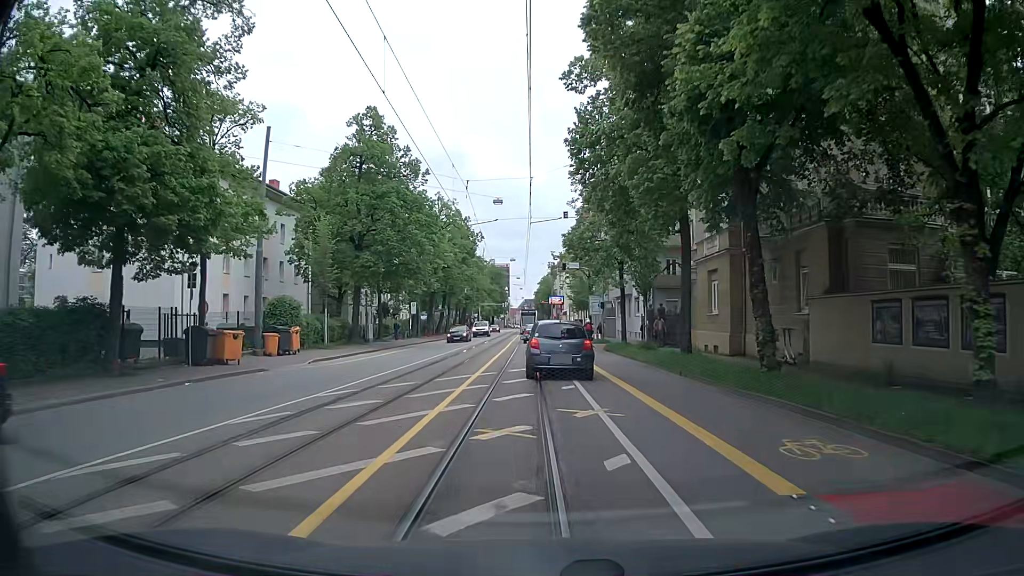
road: tertiary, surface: asphalt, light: Day
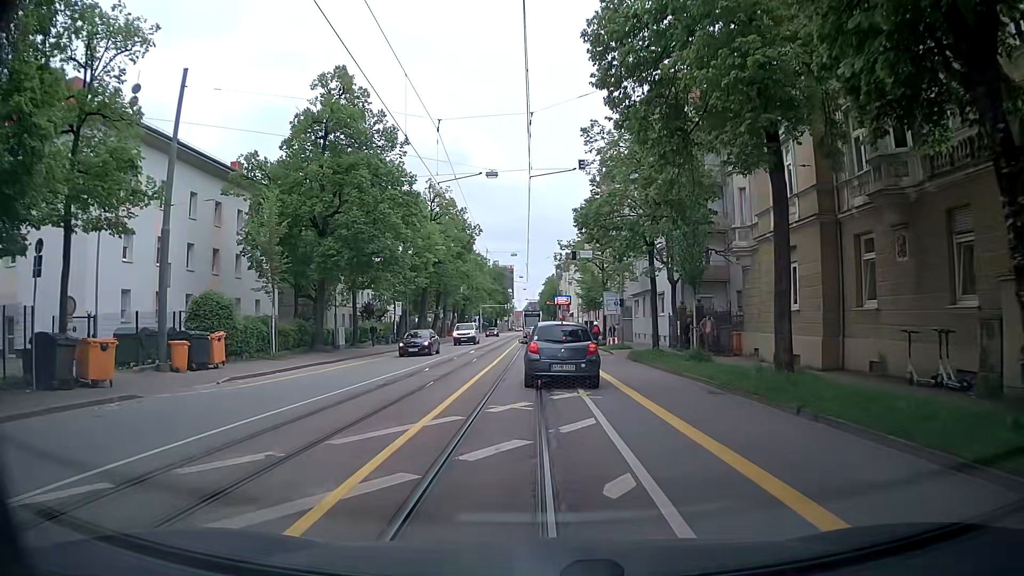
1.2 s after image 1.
(0.0, +9.1) m; -1°
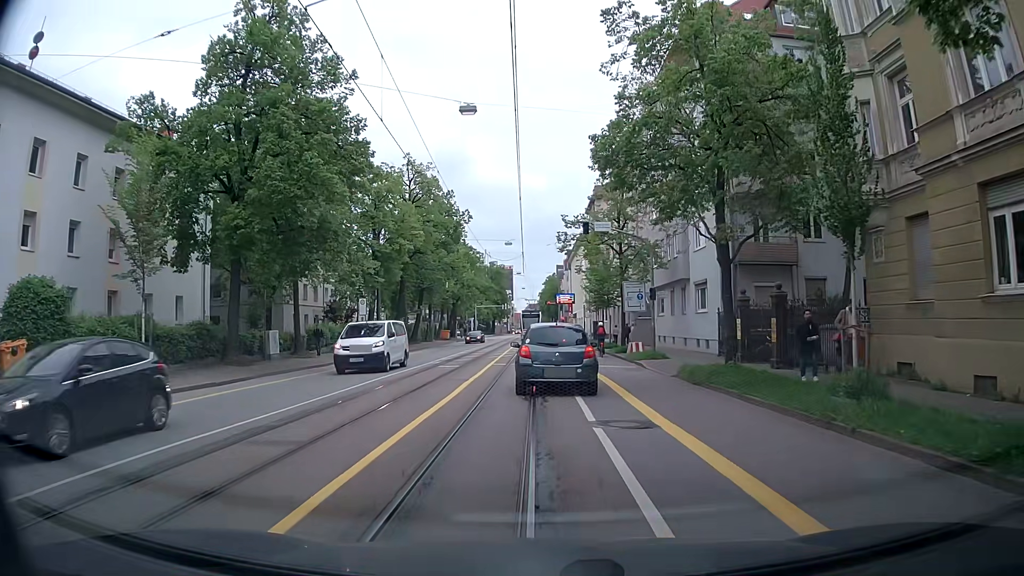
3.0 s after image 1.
(+0.2, +11.5) m; +1°
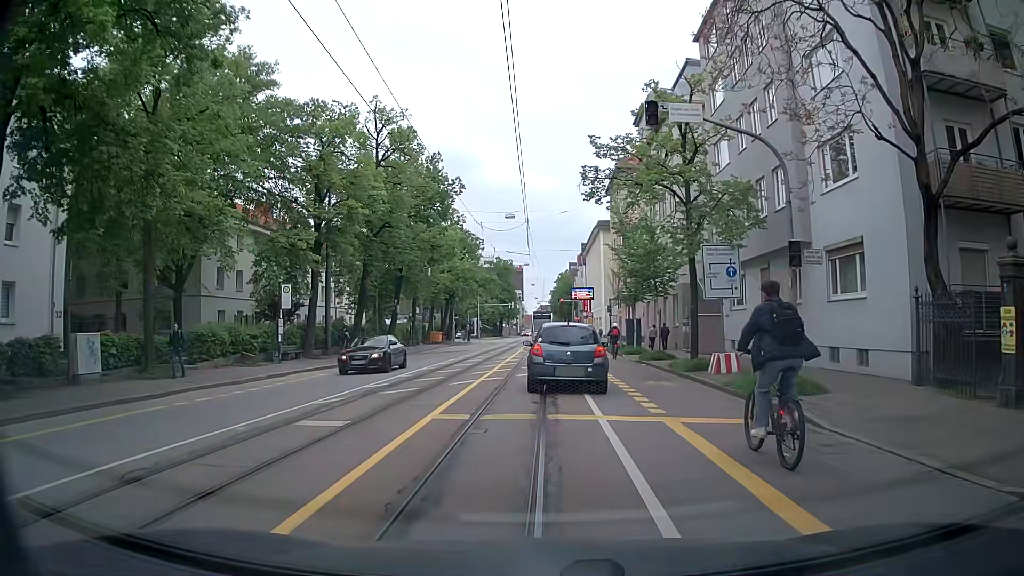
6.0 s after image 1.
(-0.2, +15.8) m; -1°
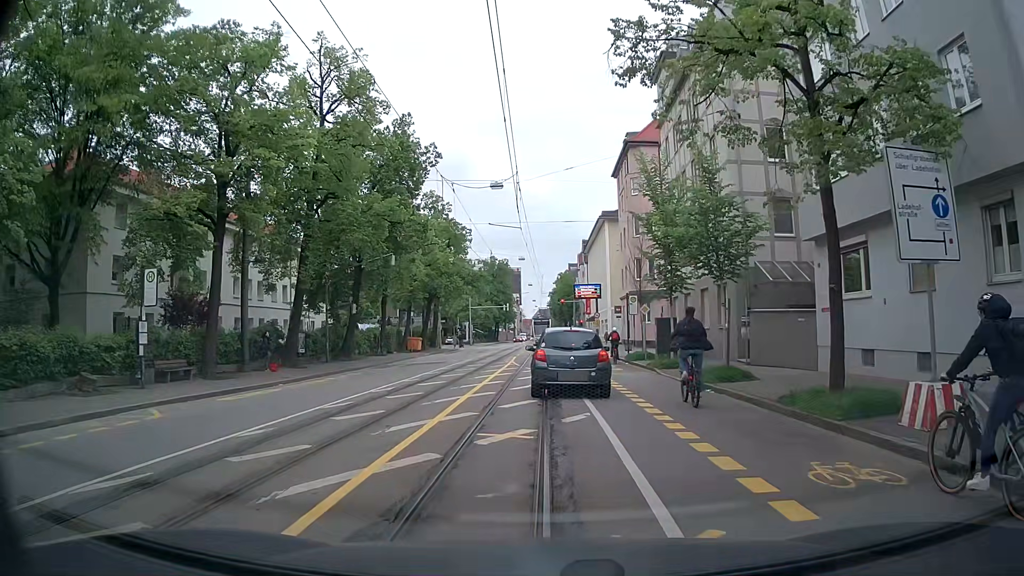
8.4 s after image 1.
(0.0, +11.5) m; +1°
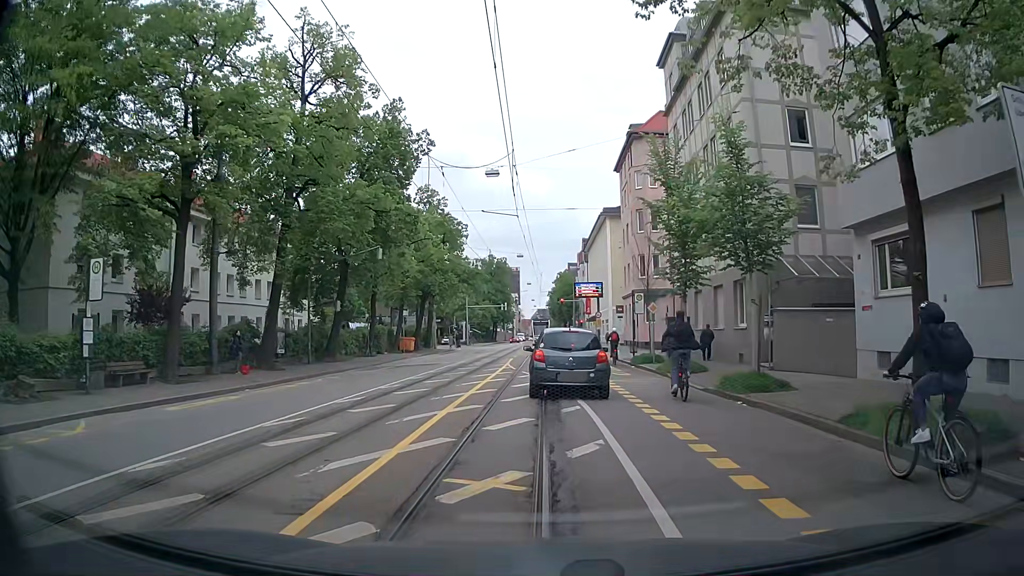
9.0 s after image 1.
(-0.1, +2.9) m; 0°
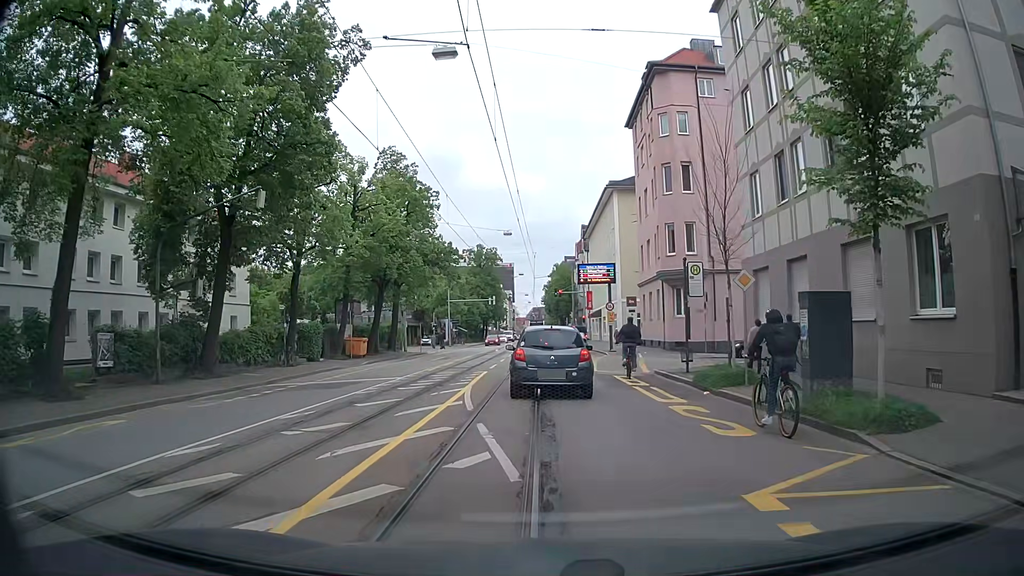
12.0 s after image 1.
(-0.3, +14.9) m; -1°
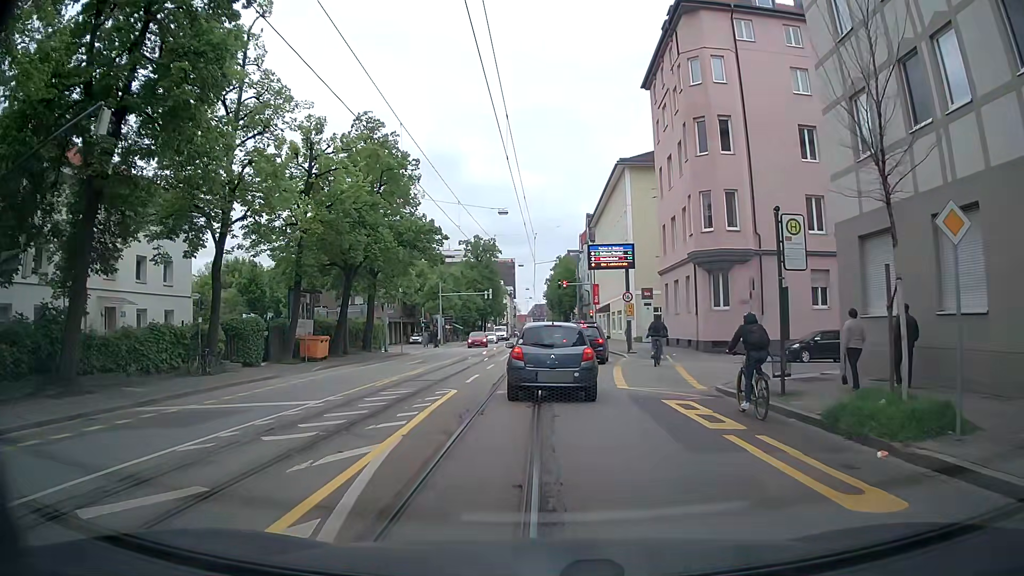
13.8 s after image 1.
(0.0, +8.9) m; 0°
